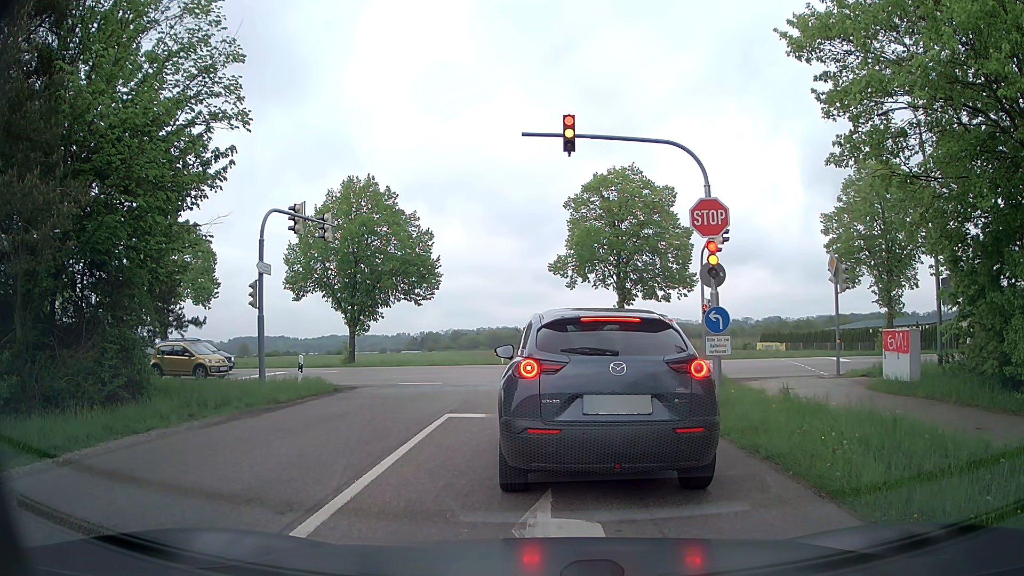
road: tertiary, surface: asphalt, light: Day
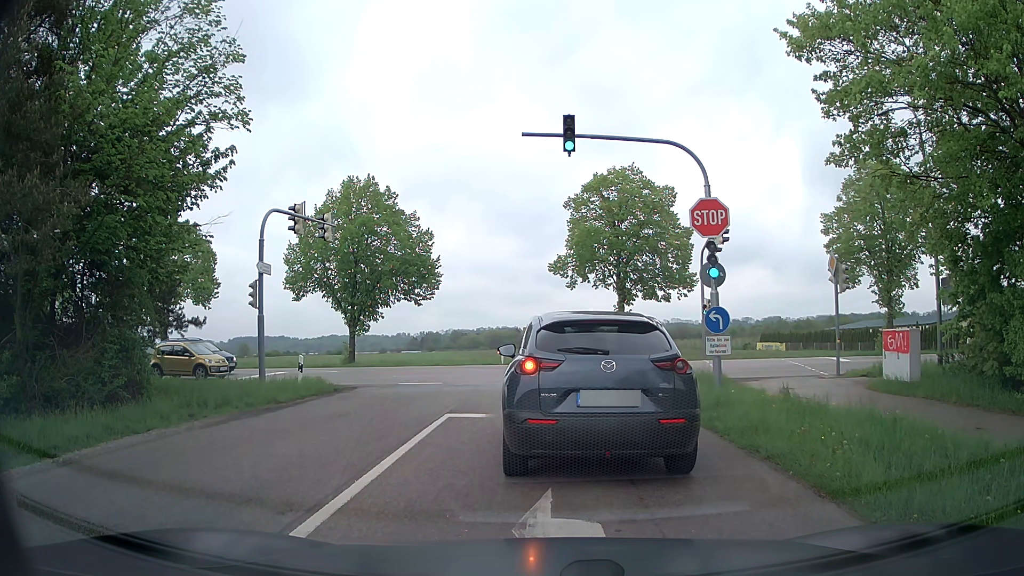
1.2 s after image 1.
(0.0, 0.0) m; 0°
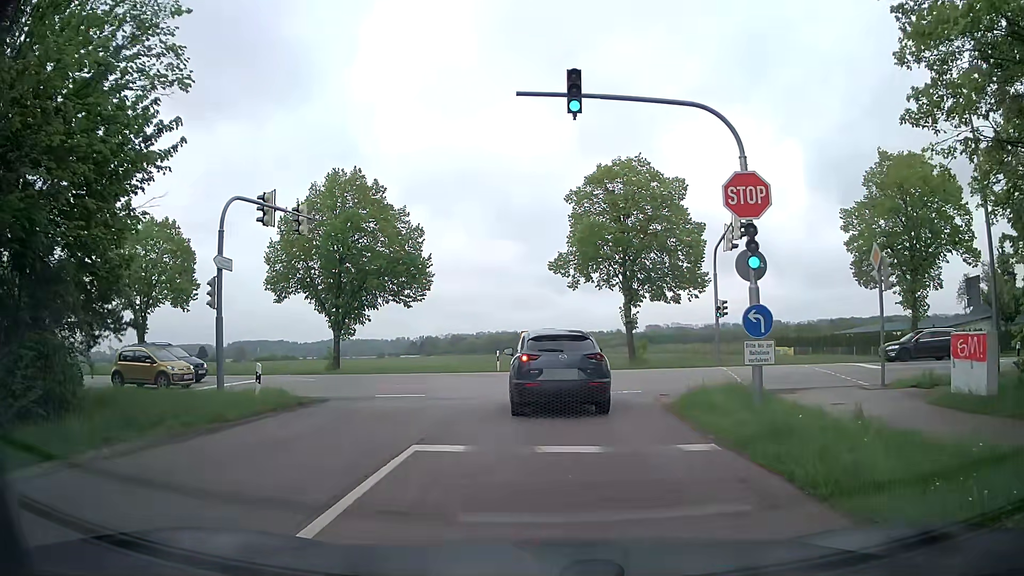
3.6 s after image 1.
(0.0, +3.2) m; +1°
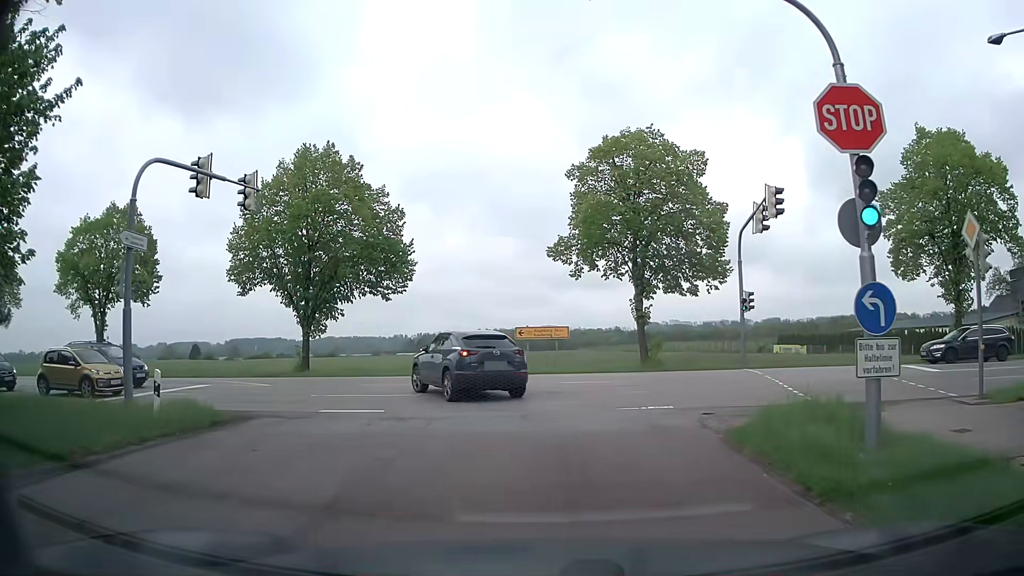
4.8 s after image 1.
(-0.1, +4.8) m; -1°
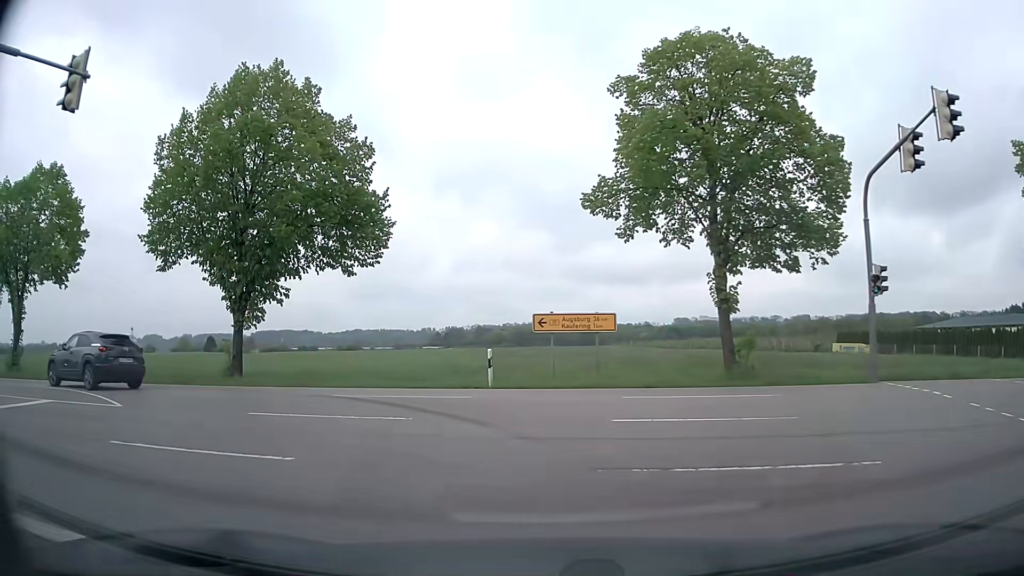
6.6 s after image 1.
(+0.1, +10.1) m; -2°
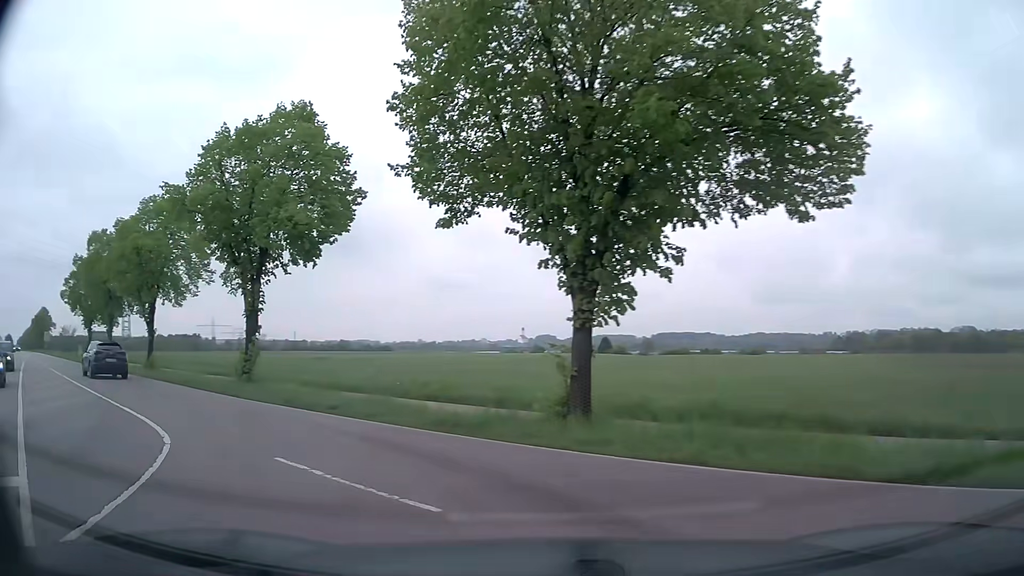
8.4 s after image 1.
(-3.1, +10.9) m; -34°
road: secondary
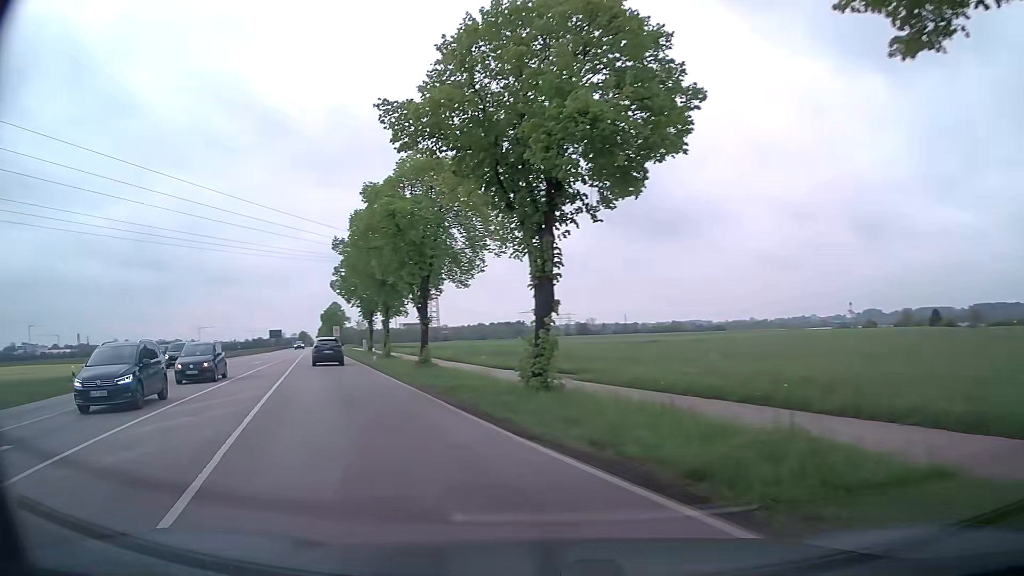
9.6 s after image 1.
(-2.1, +8.5) m; -28°
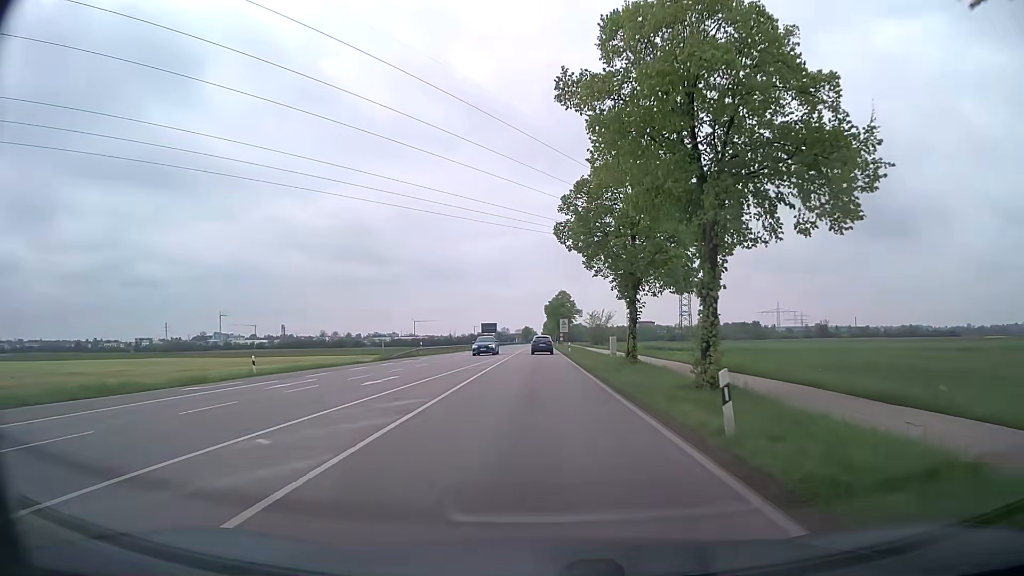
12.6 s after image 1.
(-8.6, +28.5) m; -20°
(0, +10) (0, +20) (0, +30) (0, +40) (0, +50) (0, +60) (+1, +70) (+1, +80) (+1, +90) (+1, +100) m
